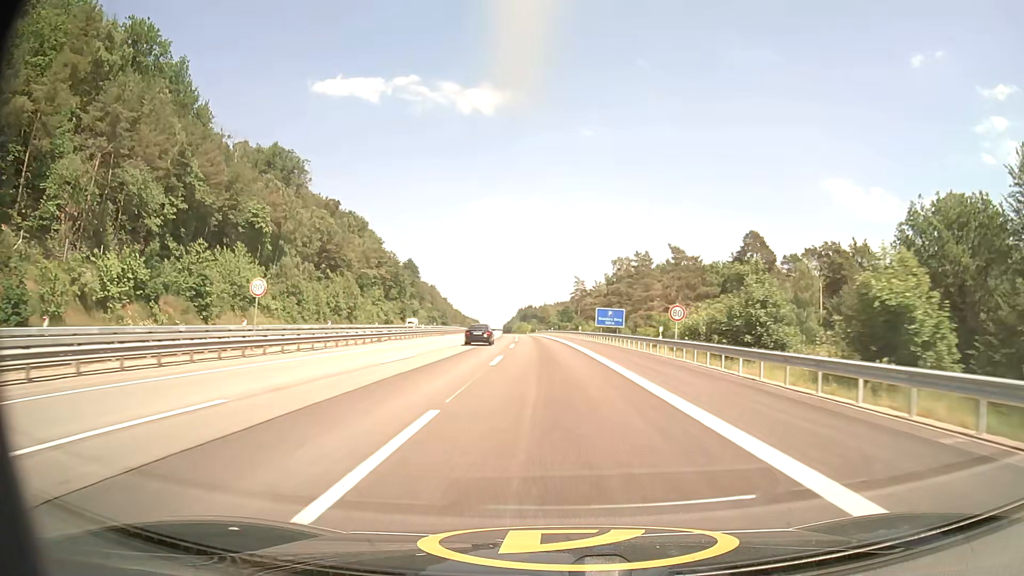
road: motorway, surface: asphalt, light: Day
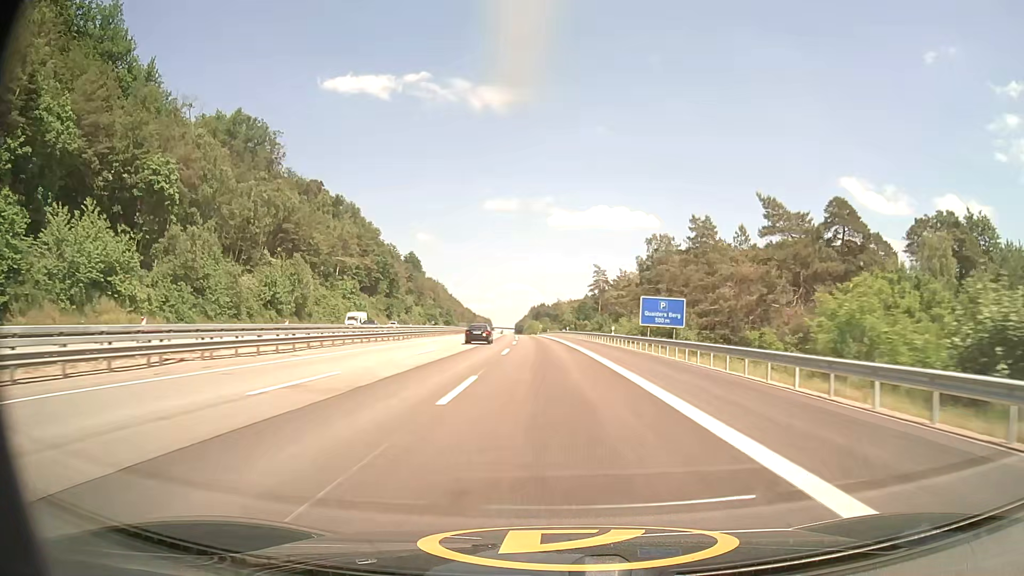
(-0.2, +28.7) m; -1°
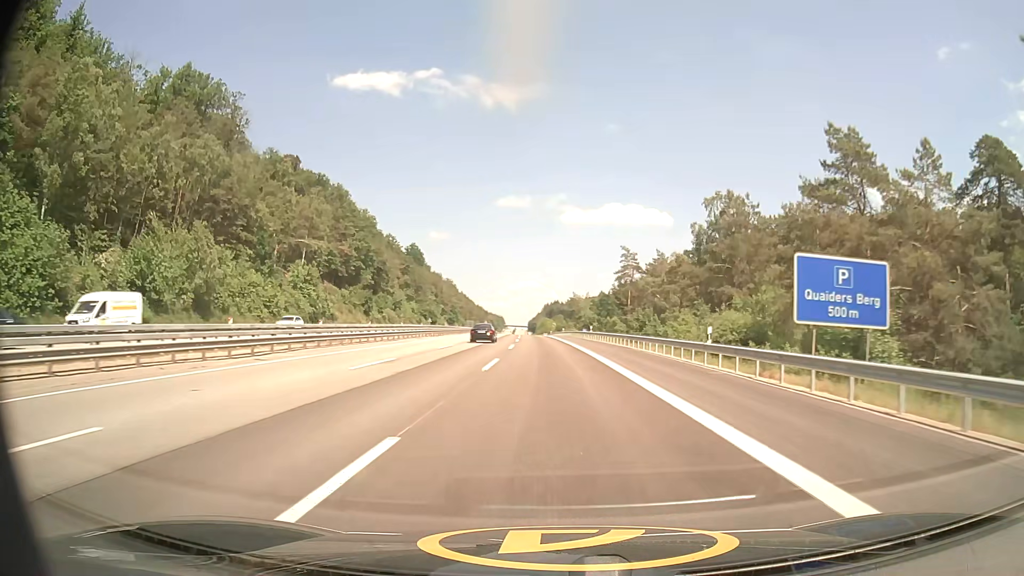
(-0.3, +28.8) m; -1°
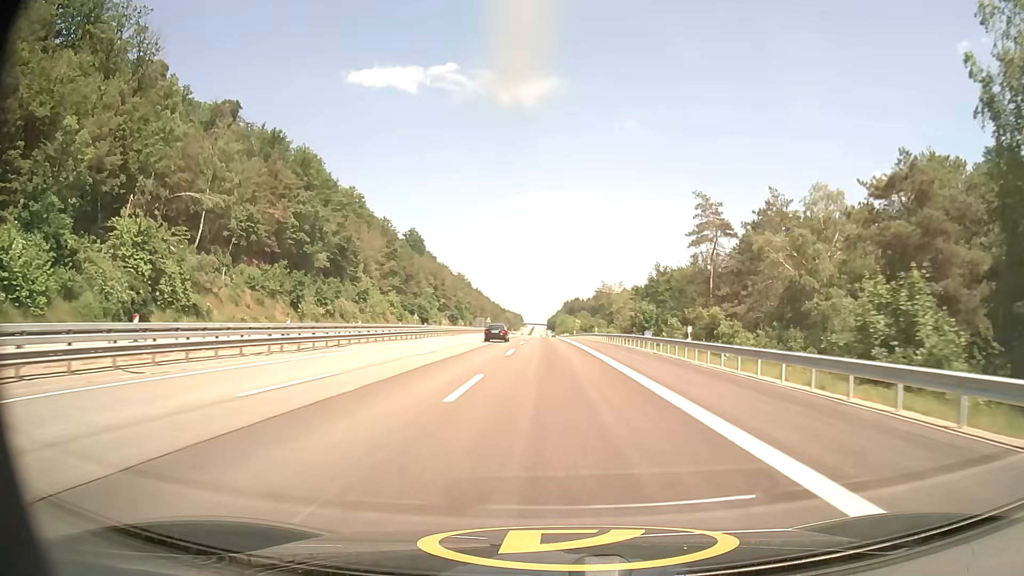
(-0.7, +43.7) m; -2°
(0, +10) (0, +20) (0, +30) (0, +40) (0, +50) (-1, +60) (-1, +70) (-1, +80) (-1, +90) (-1, +100) m
